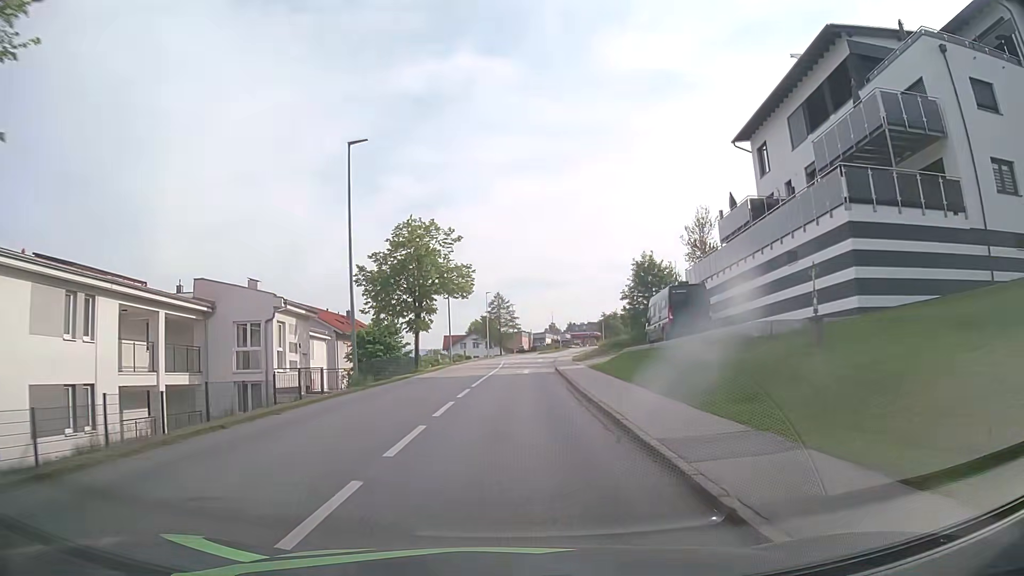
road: tertiary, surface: asphalt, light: Day
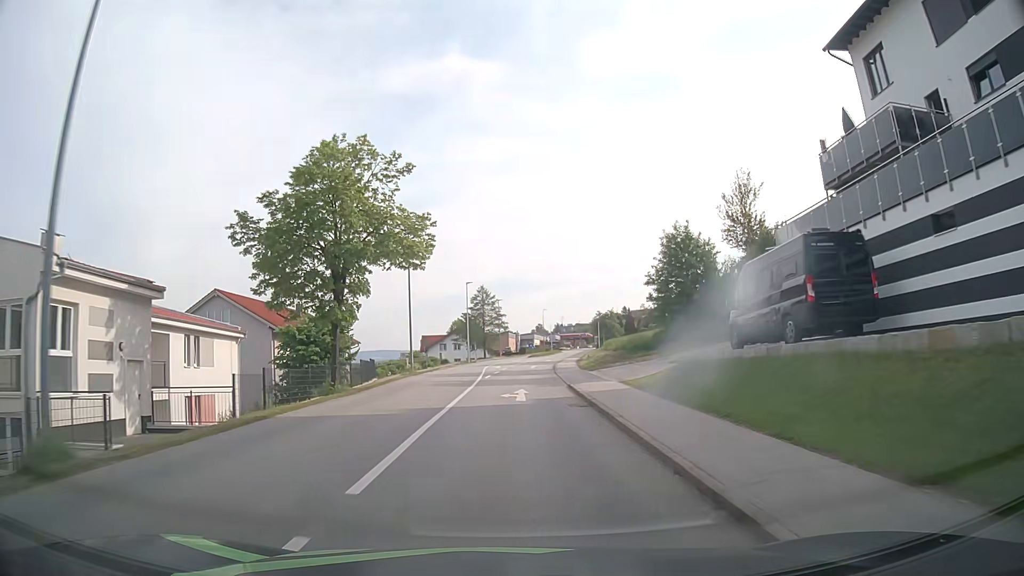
(+0.1, +15.5) m; +1°
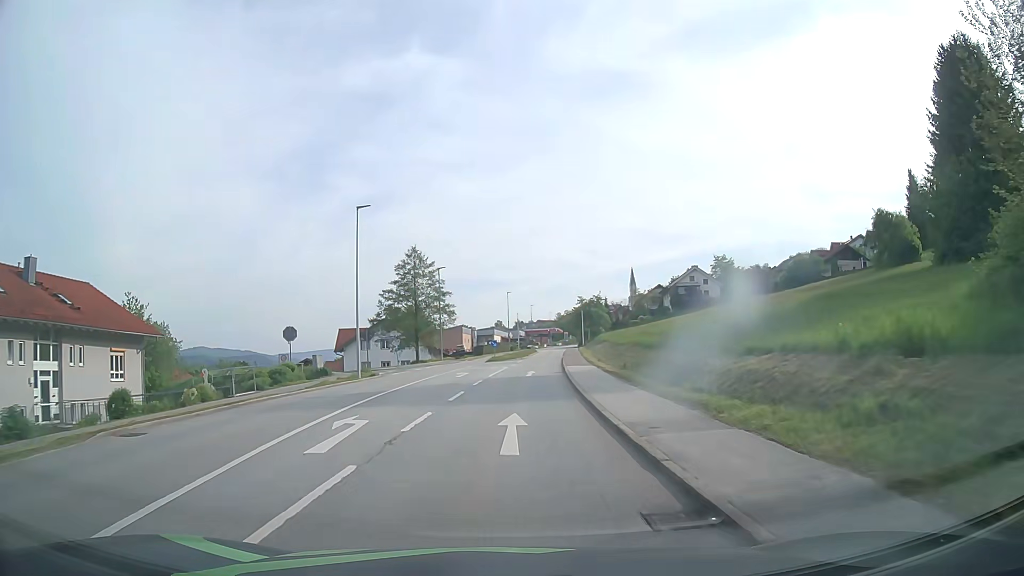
(+0.9, +38.5) m; +3°
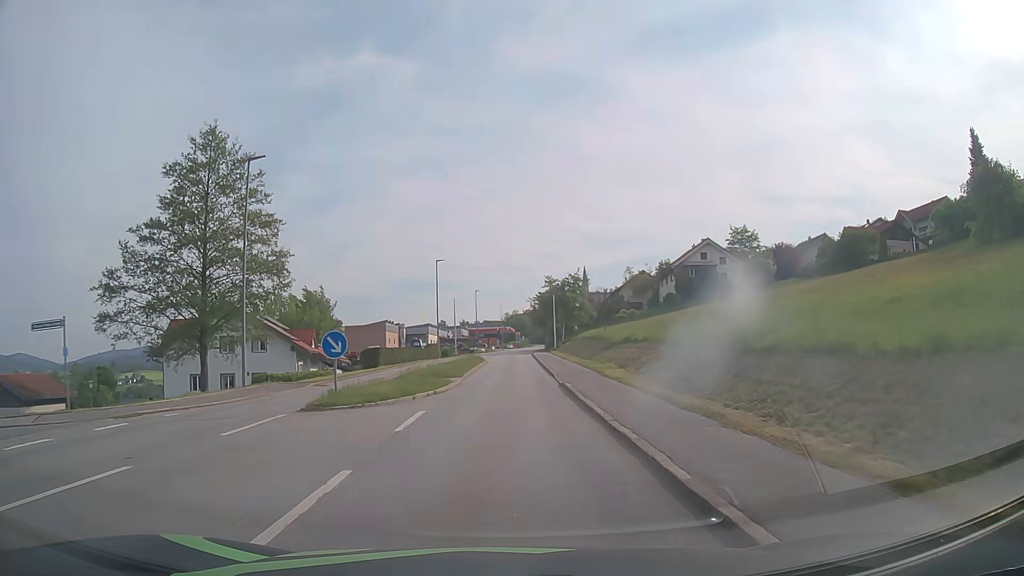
(+1.6, +37.8) m; +5°
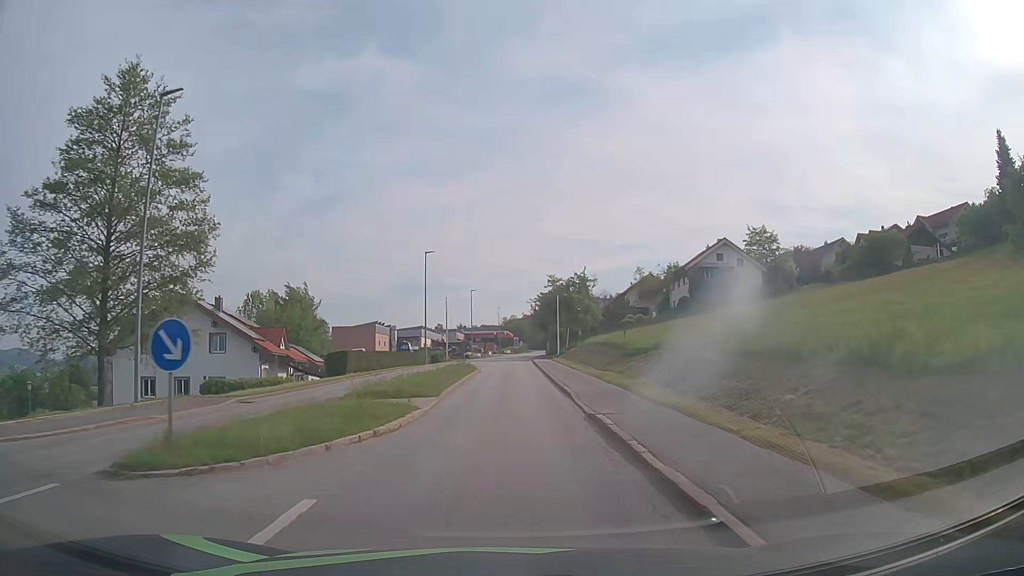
(0.0, +7.5) m; 0°
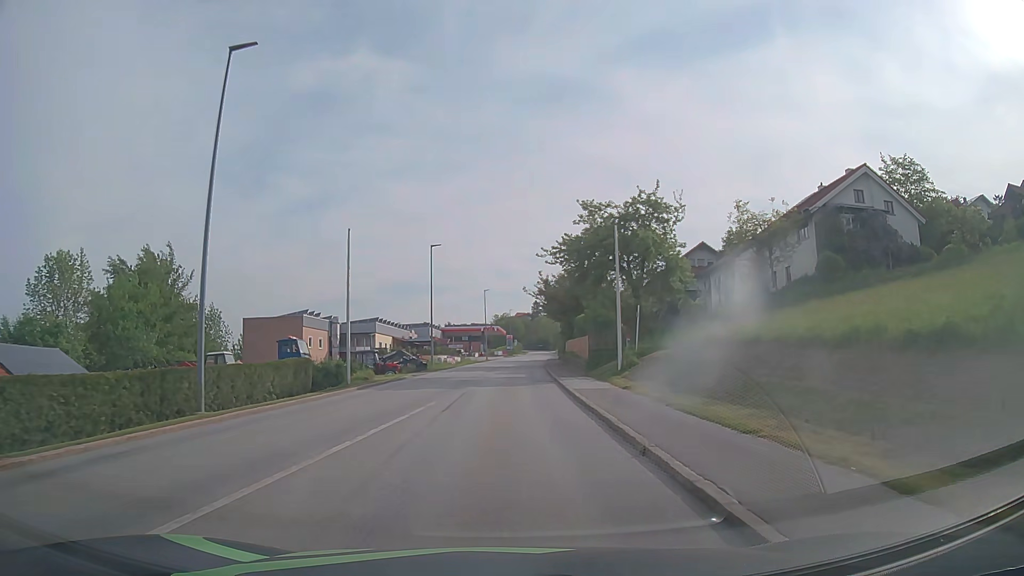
(+0.4, +37.1) m; +1°
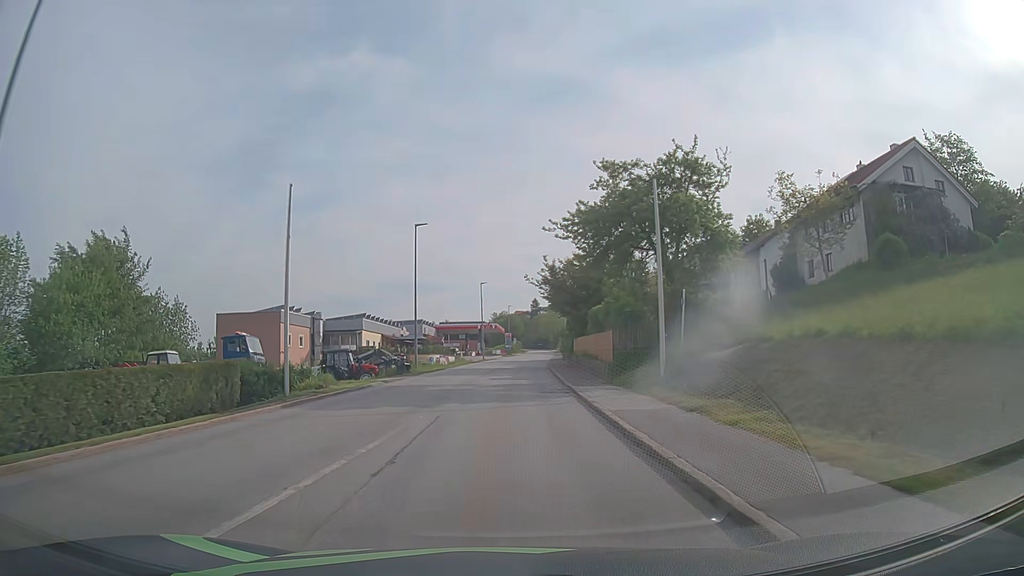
(0.0, +7.3) m; 0°
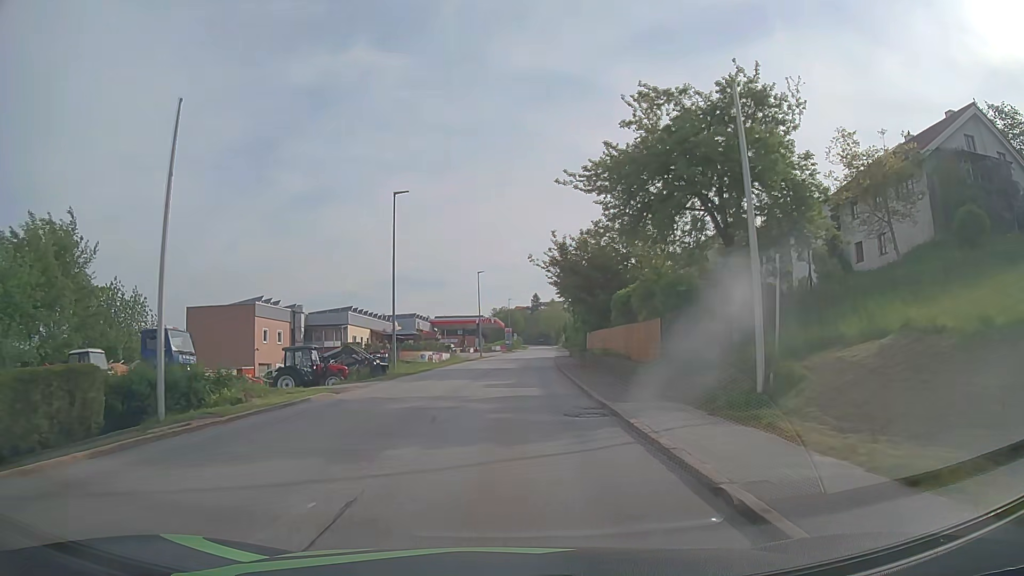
(0.0, +7.3) m; 0°
